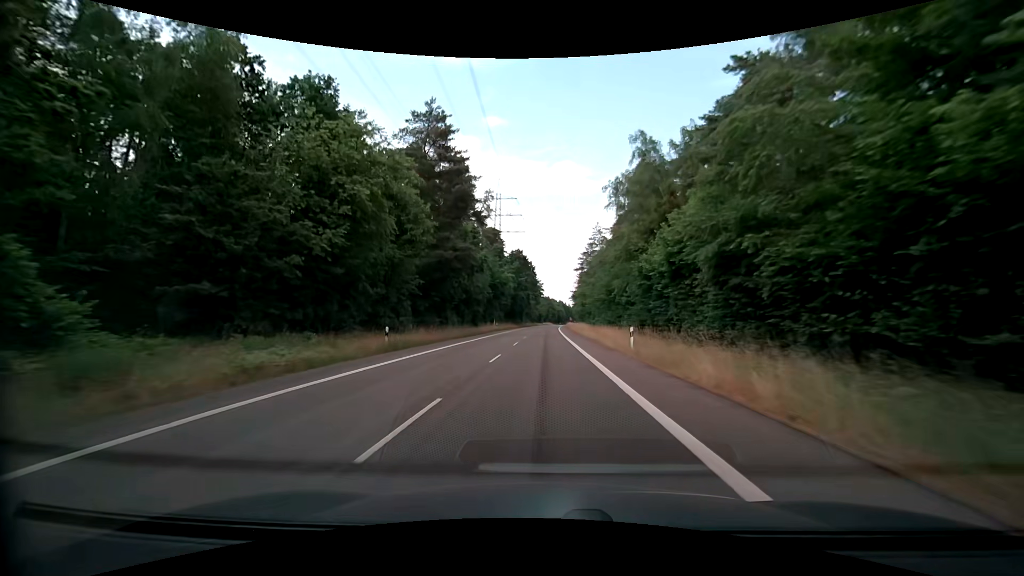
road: secondary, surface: asphalt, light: Day
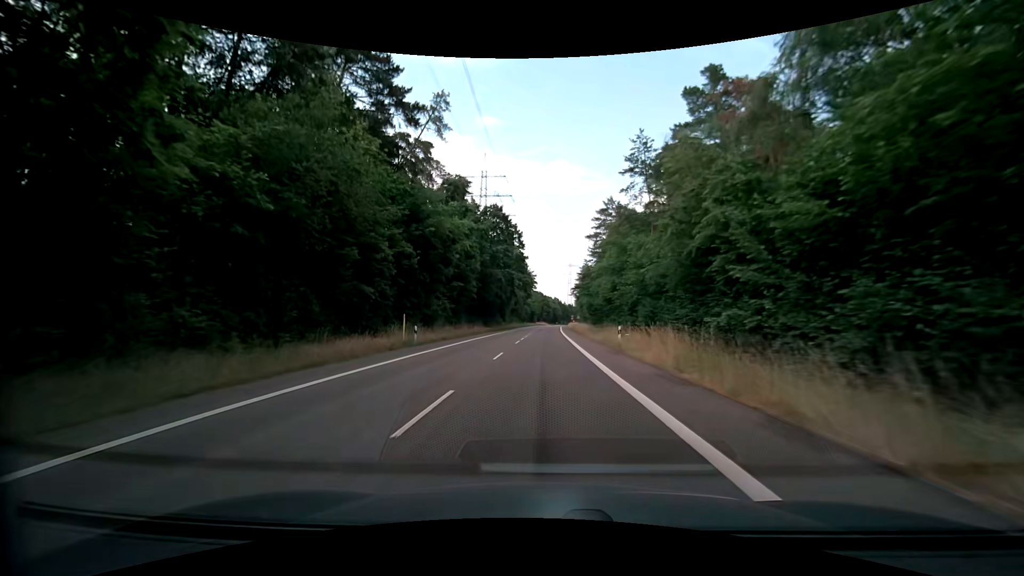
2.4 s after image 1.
(-0.1, +44.6) m; 0°
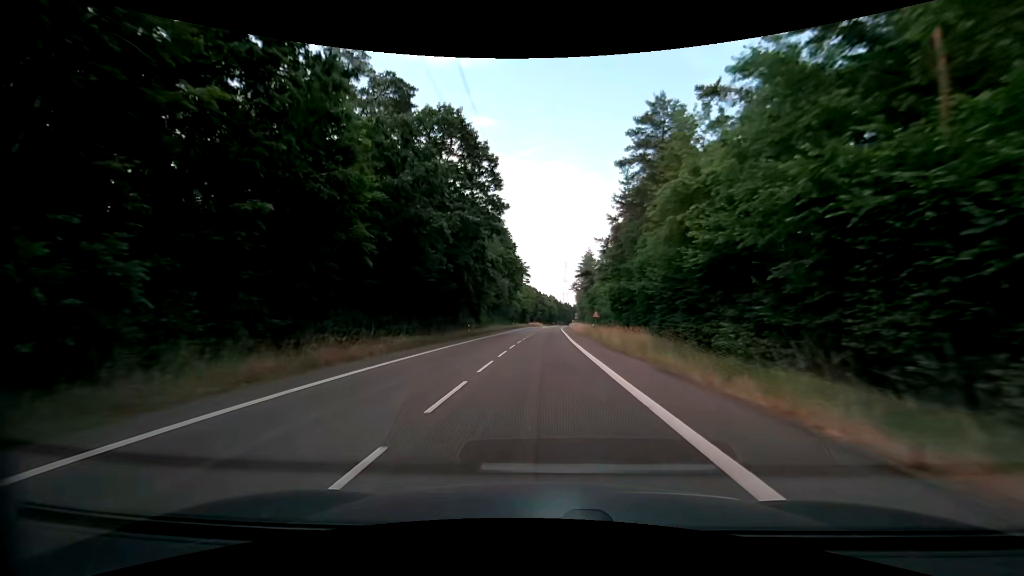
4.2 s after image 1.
(+0.3, +33.4) m; 0°
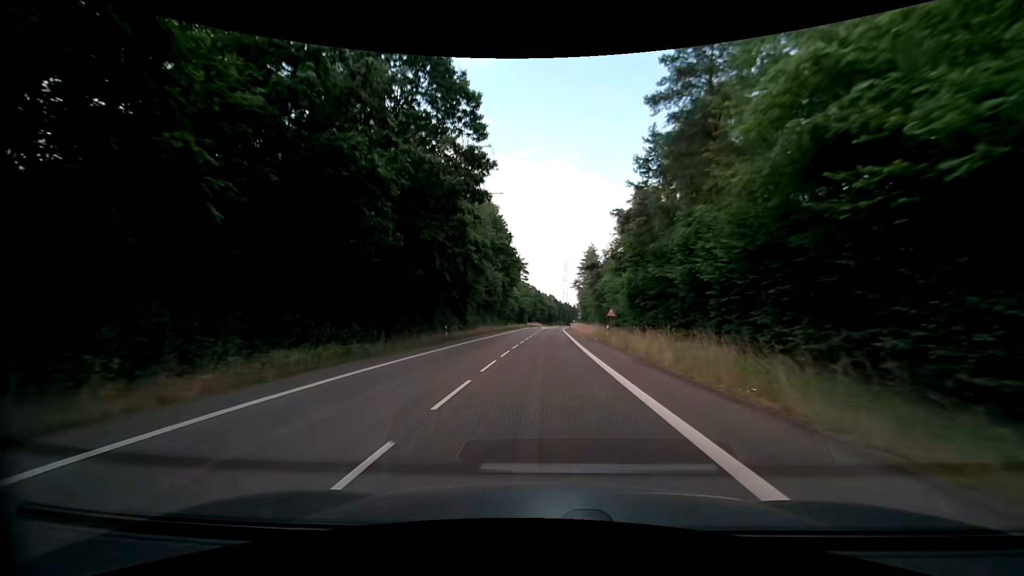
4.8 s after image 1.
(+0.1, +11.1) m; 0°
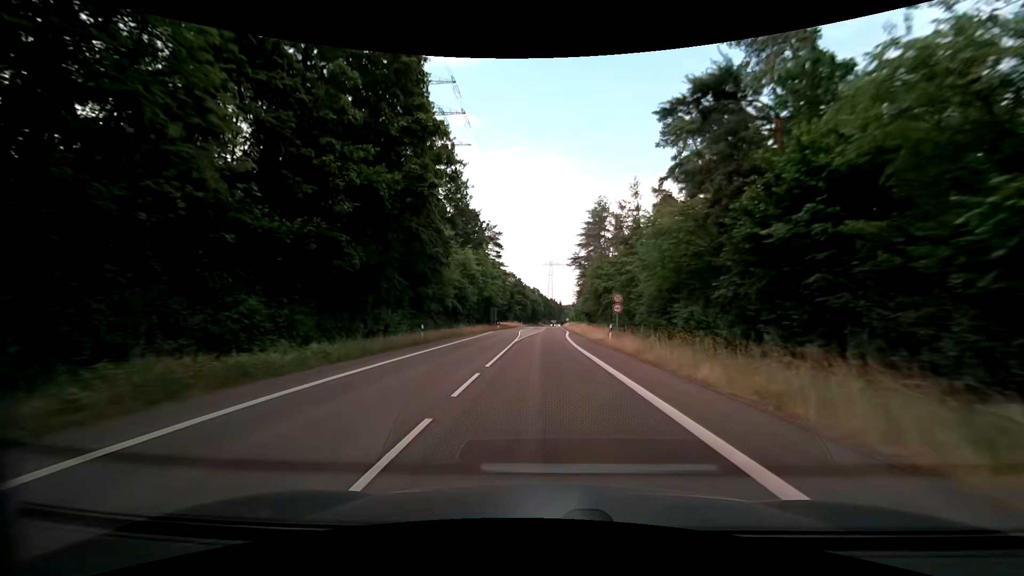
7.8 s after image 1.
(+0.9, +55.6) m; +1°
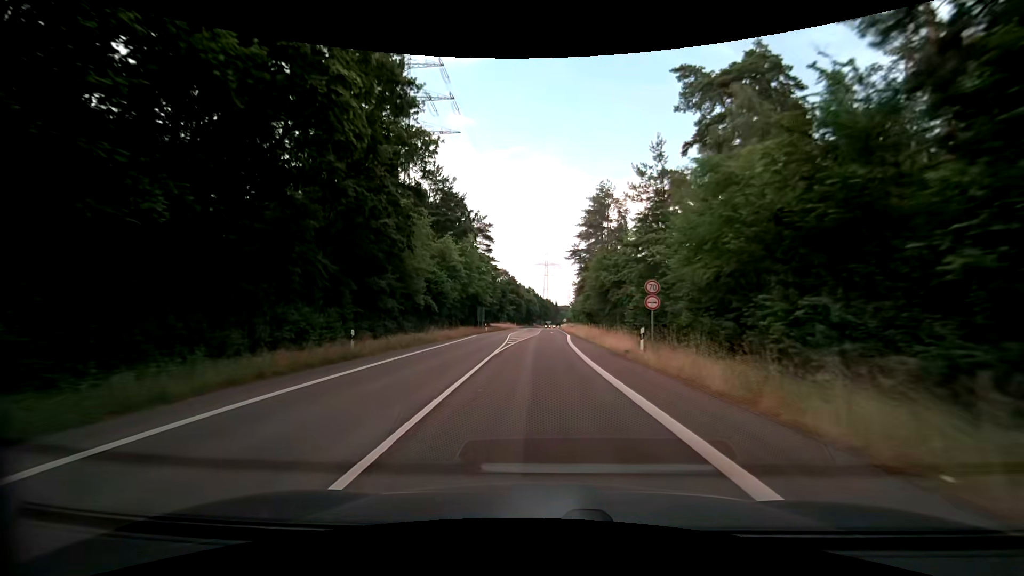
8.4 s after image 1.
(+0.2, +11.1) m; +1°
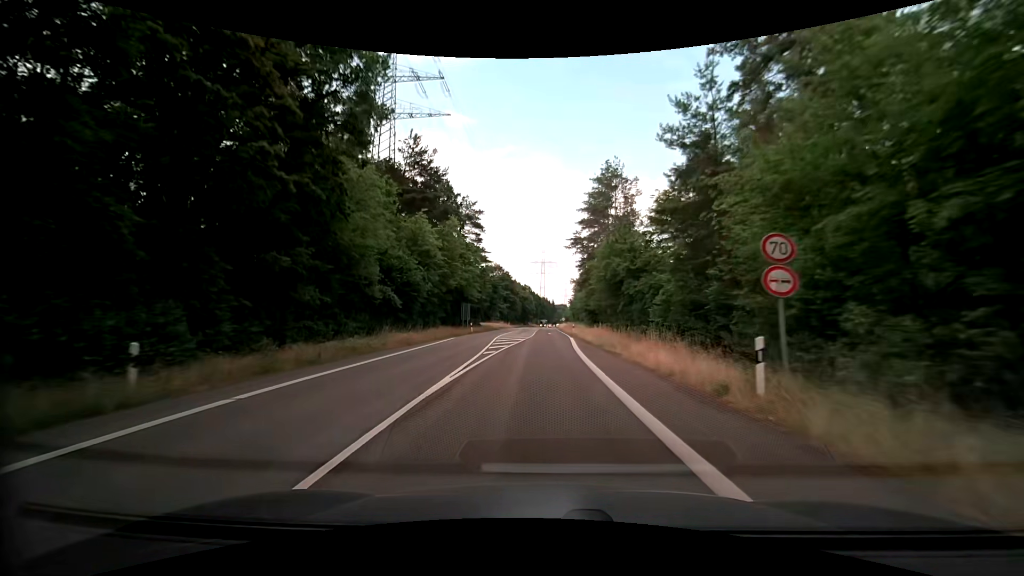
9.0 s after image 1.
(+0.1, +11.1) m; +1°
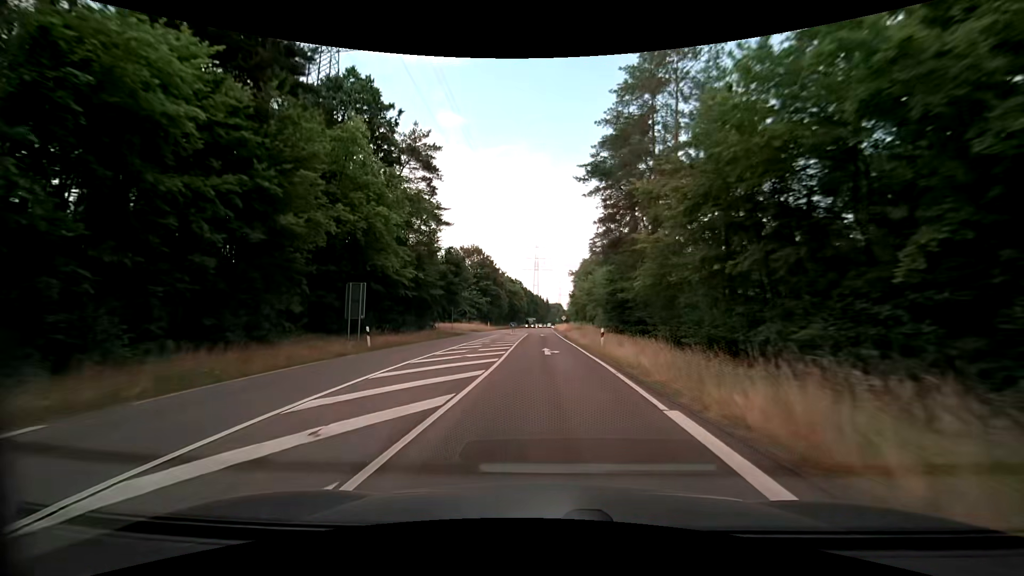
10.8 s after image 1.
(+0.2, +33.3) m; +1°
(0, +10) (0, +20) (0, +30) (0, +40) (0, +50) (0, +60) (0, +70) (0, +80) (0, +90) (0, +100) m
